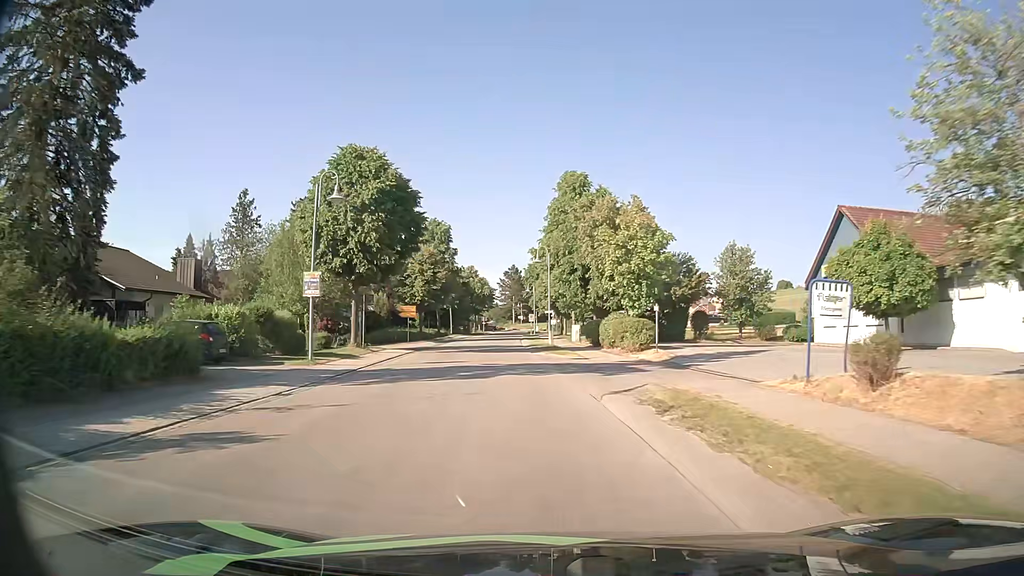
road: secondary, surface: asphalt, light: Day
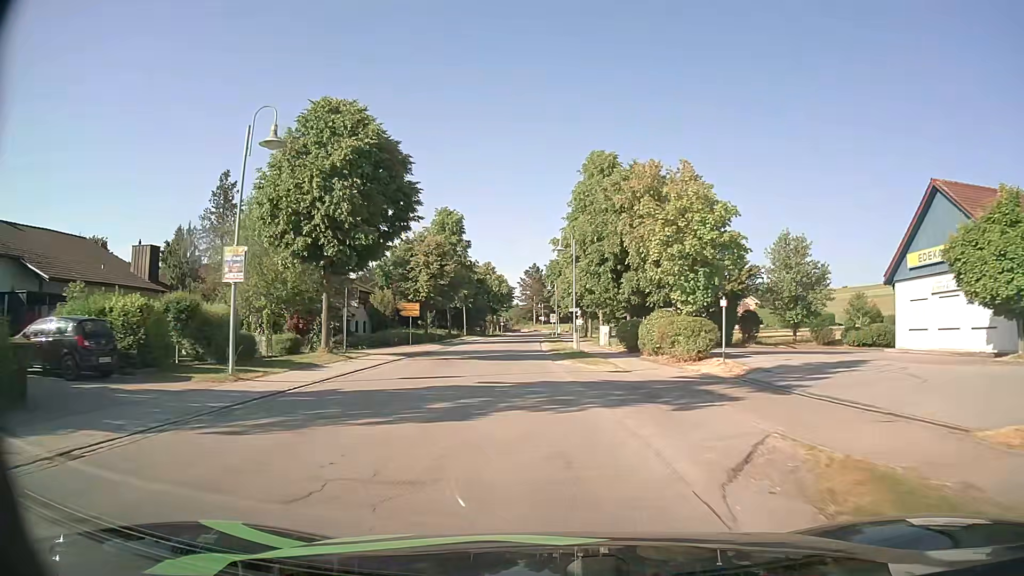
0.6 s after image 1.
(-0.2, +8.0) m; -2°
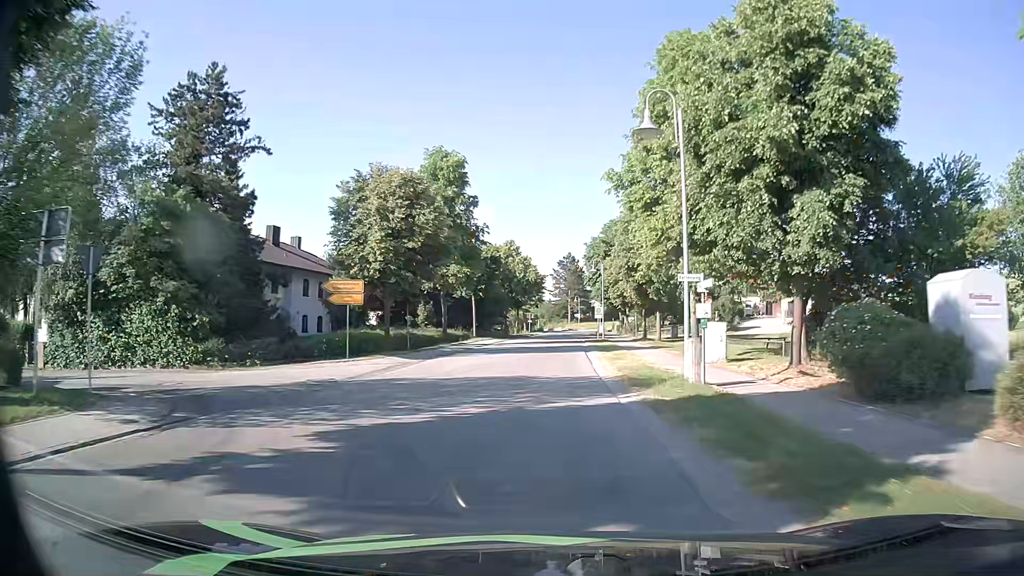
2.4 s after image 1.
(-0.9, +23.8) m; -3°
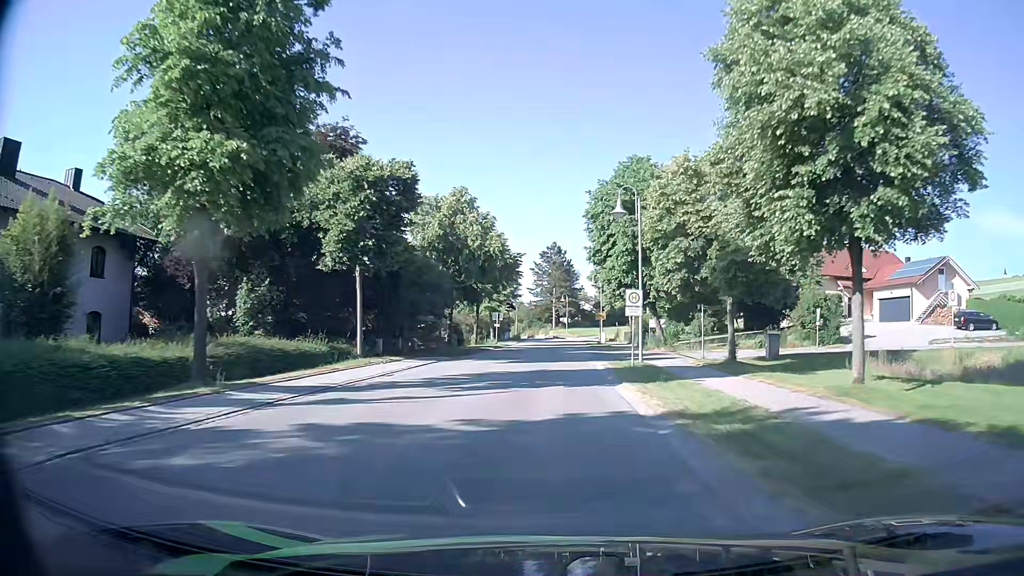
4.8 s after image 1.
(+0.4, +32.0) m; +1°
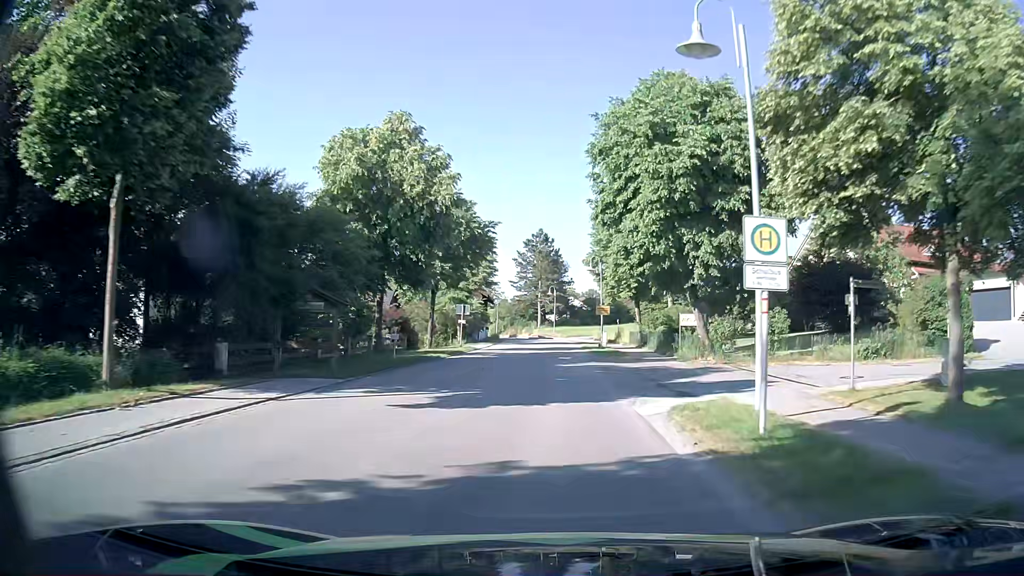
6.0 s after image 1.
(+0.2, +16.1) m; +1°
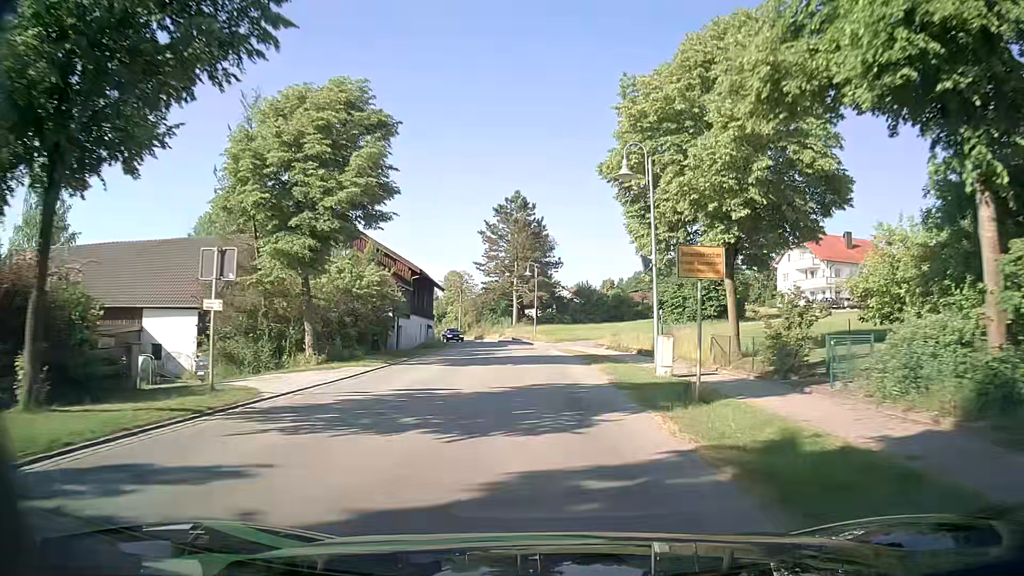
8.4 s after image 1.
(+0.6, +32.5) m; +2°
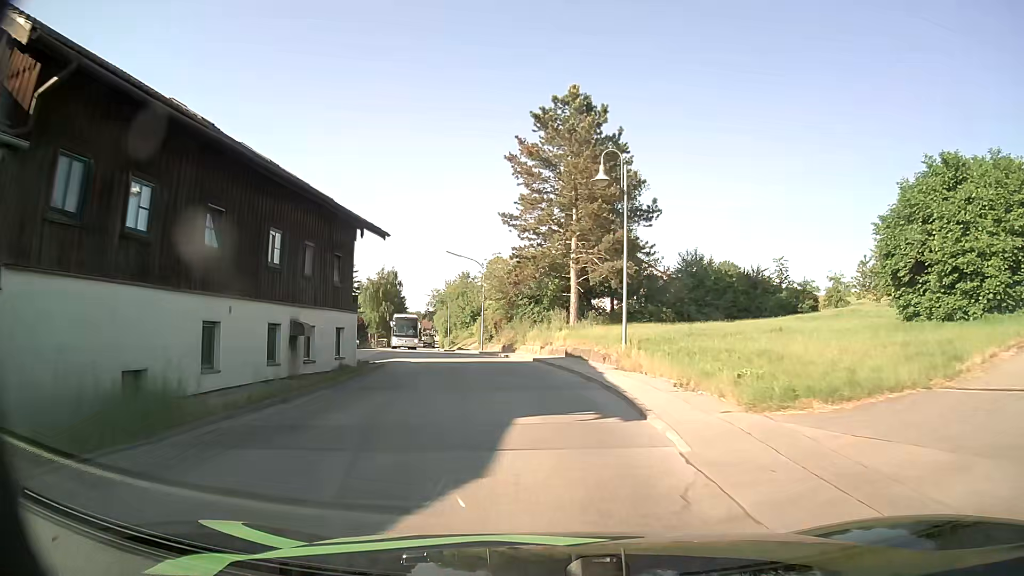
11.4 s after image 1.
(-1.5, +39.1) m; -6°
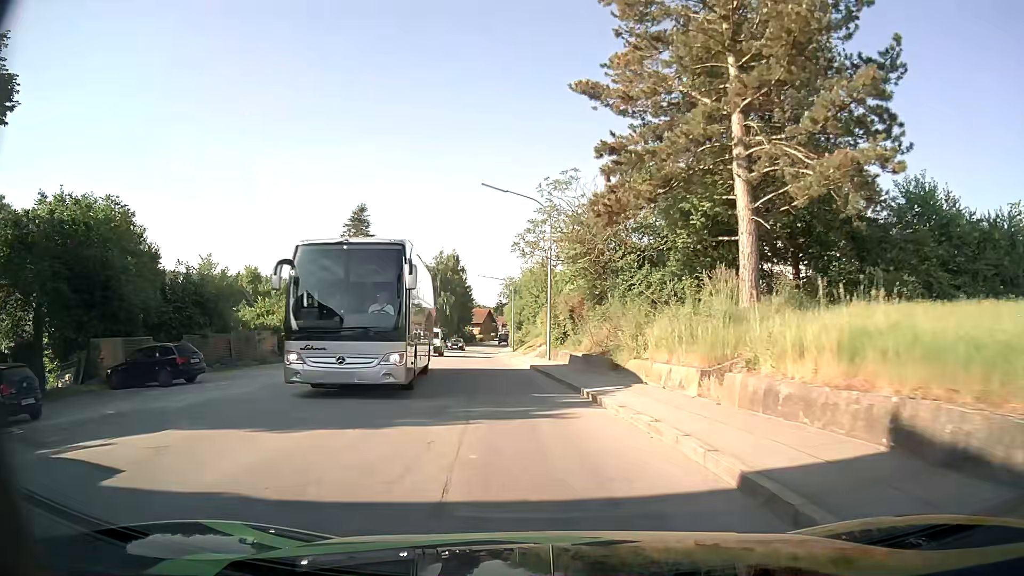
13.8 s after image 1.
(-1.2, +26.1) m; -7°
(0, +10) (-1, +20) (-3, +30) (-4, +40) (-5, +50) (-6, +60) (-7, +70) (-8, +80) (-9, +89) (-10, +99) m
